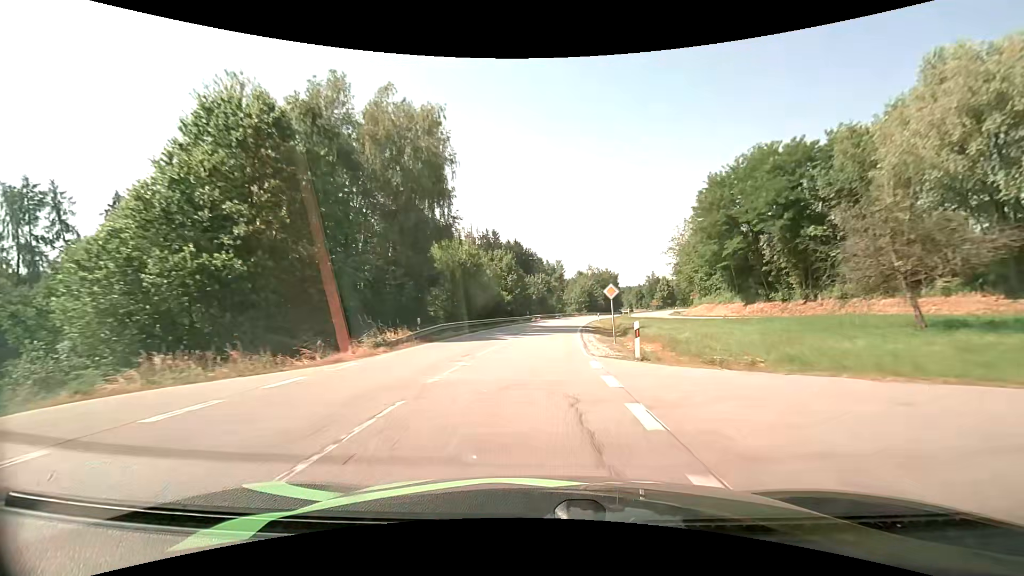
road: secondary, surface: asphalt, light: Day
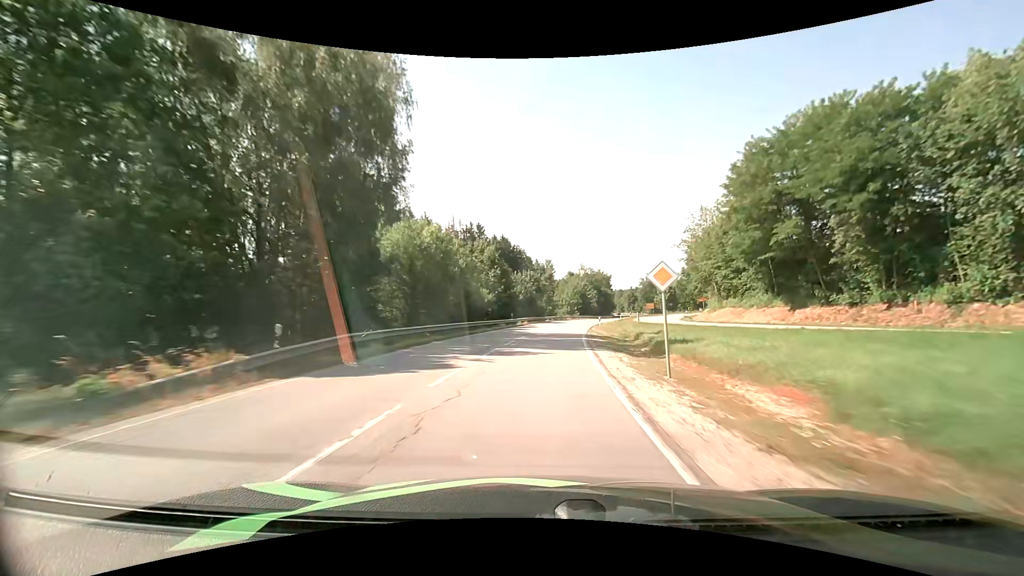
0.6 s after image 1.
(+0.2, +12.3) m; +1°
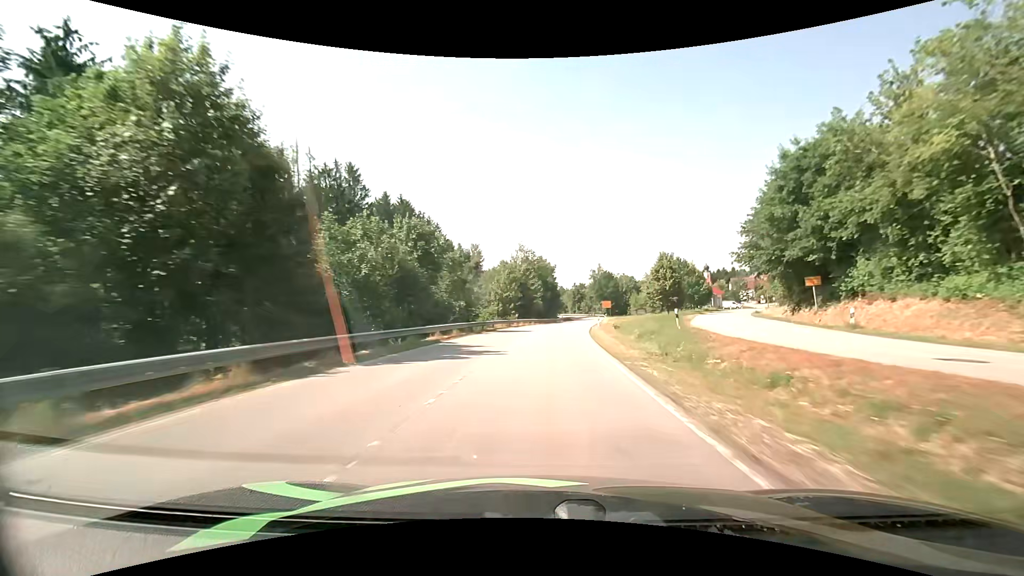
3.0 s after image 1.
(+3.1, +48.7) m; +8°
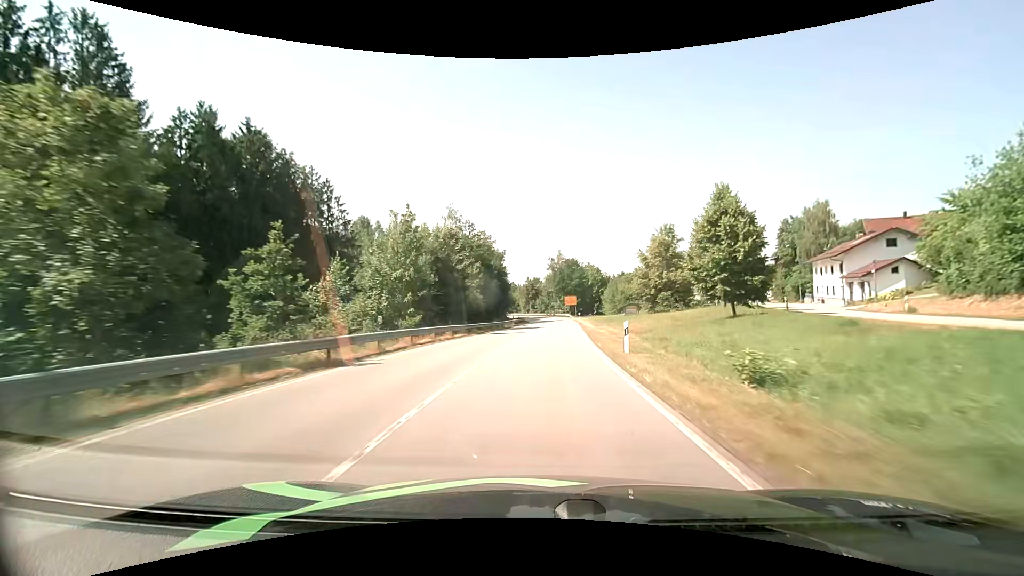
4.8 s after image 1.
(+1.7, +35.3) m; +5°
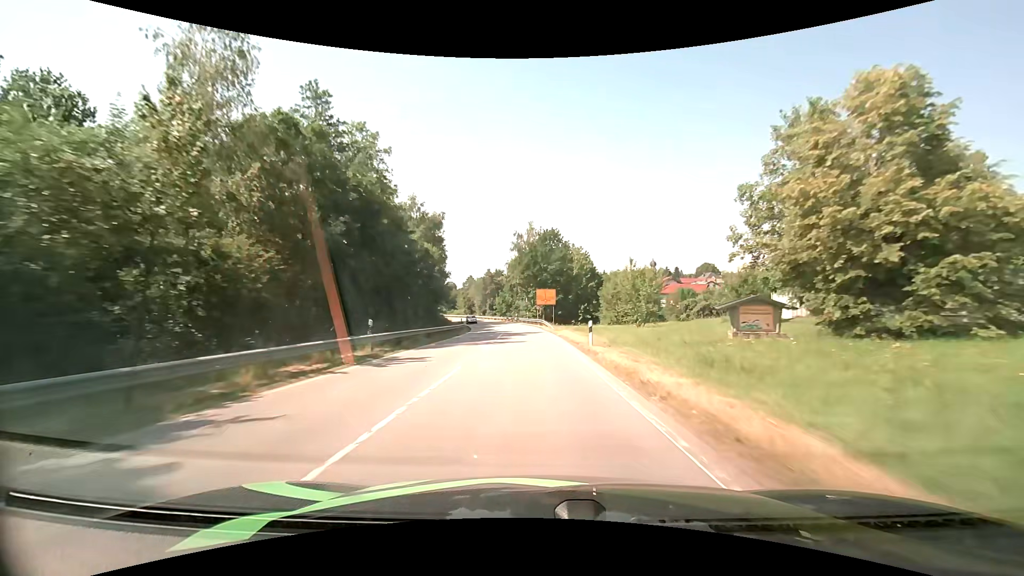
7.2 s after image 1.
(+2.1, +46.2) m; +4°
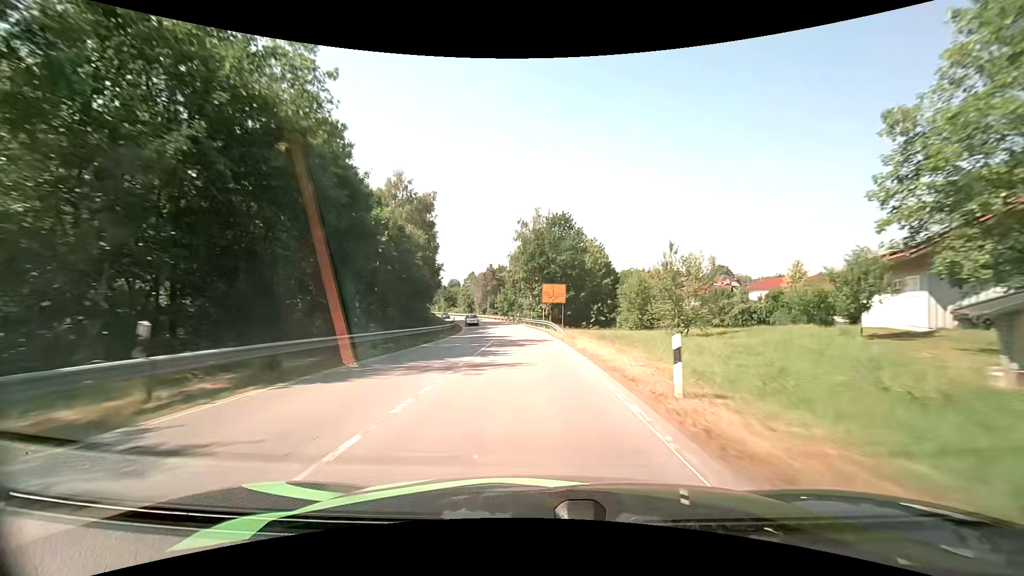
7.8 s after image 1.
(-0.1, +11.7) m; -1°
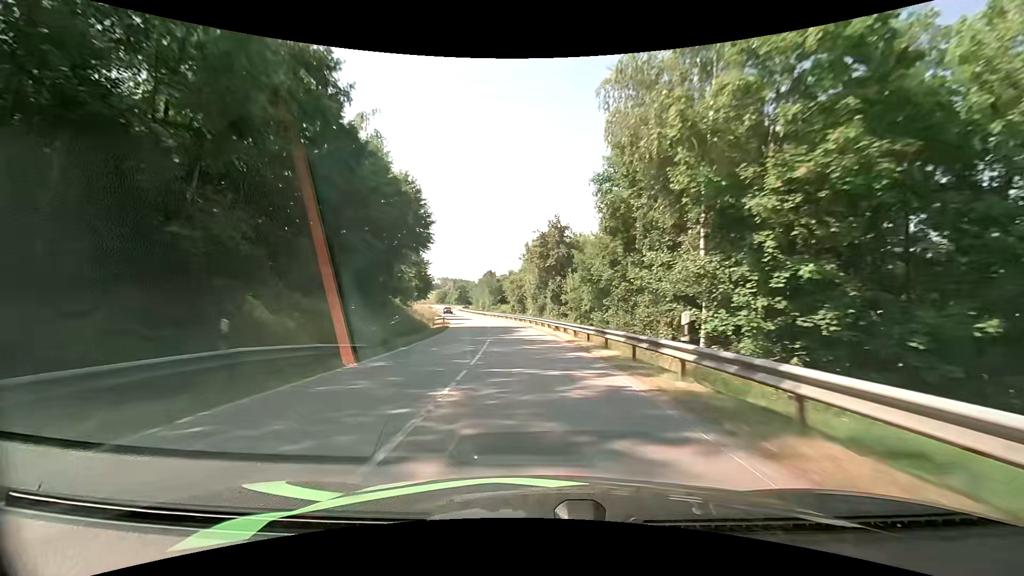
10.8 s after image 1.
(-3.8, +59.5) m; -9°
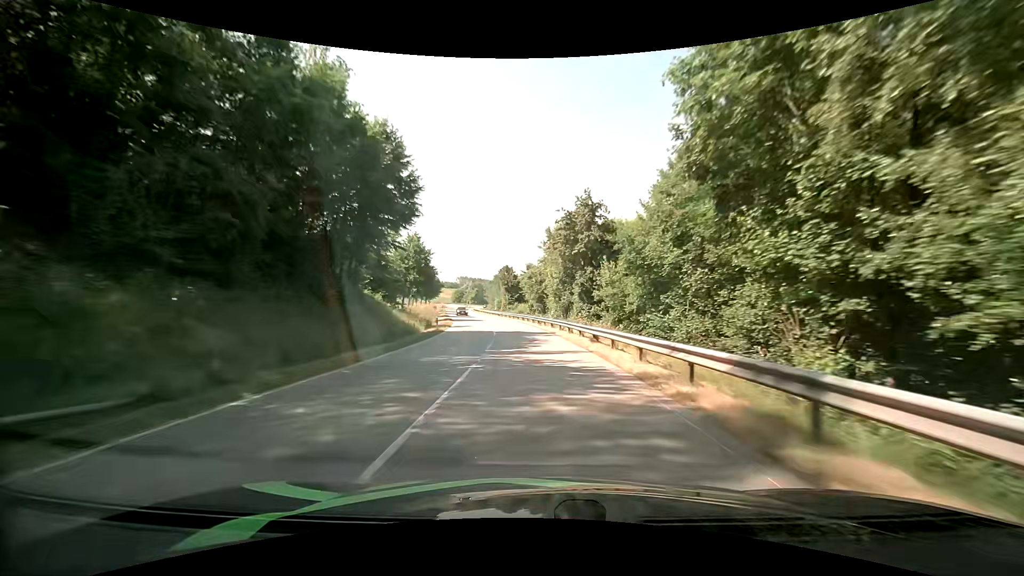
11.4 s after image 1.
(-0.2, +12.1) m; -2°
(0, +10) (-1, +20) (-1, +30) (-2, +40) (-3, +50) (-5, +60) (-7, +70) (-9, +79) (-11, +89) (-13, +99) m
